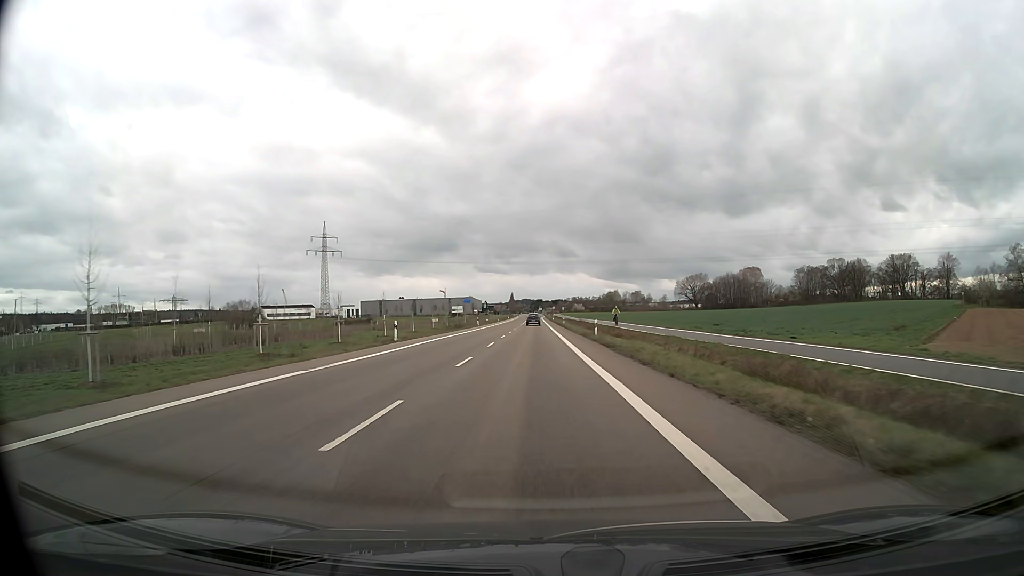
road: secondary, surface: asphalt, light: Day
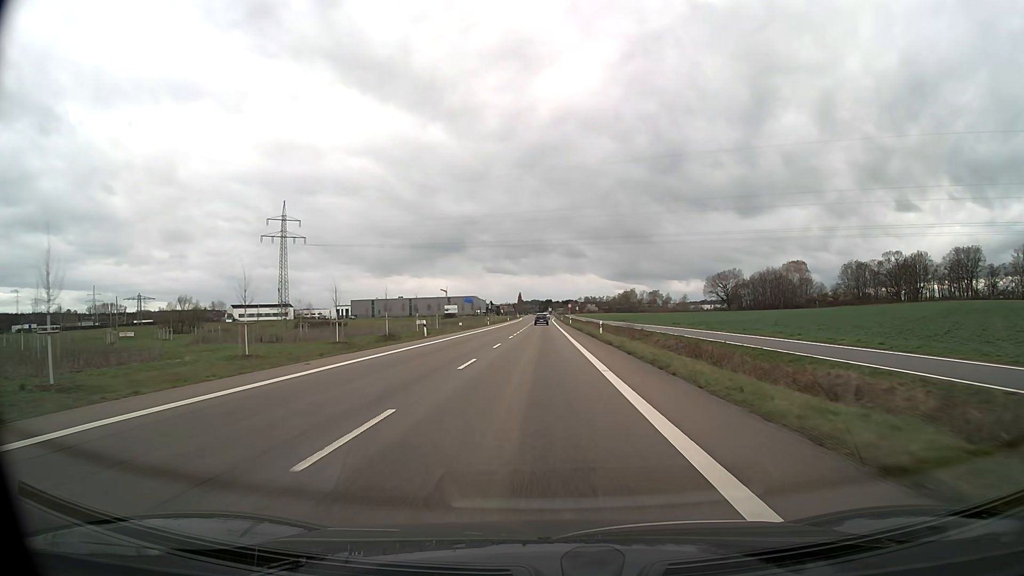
(-0.4, +46.6) m; -1°
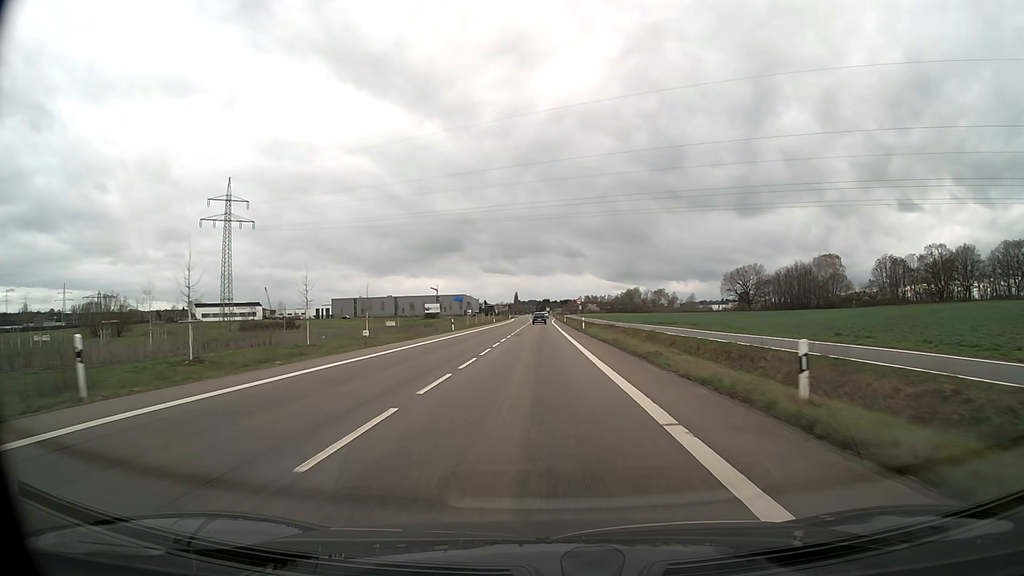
(0.0, +34.9) m; 0°
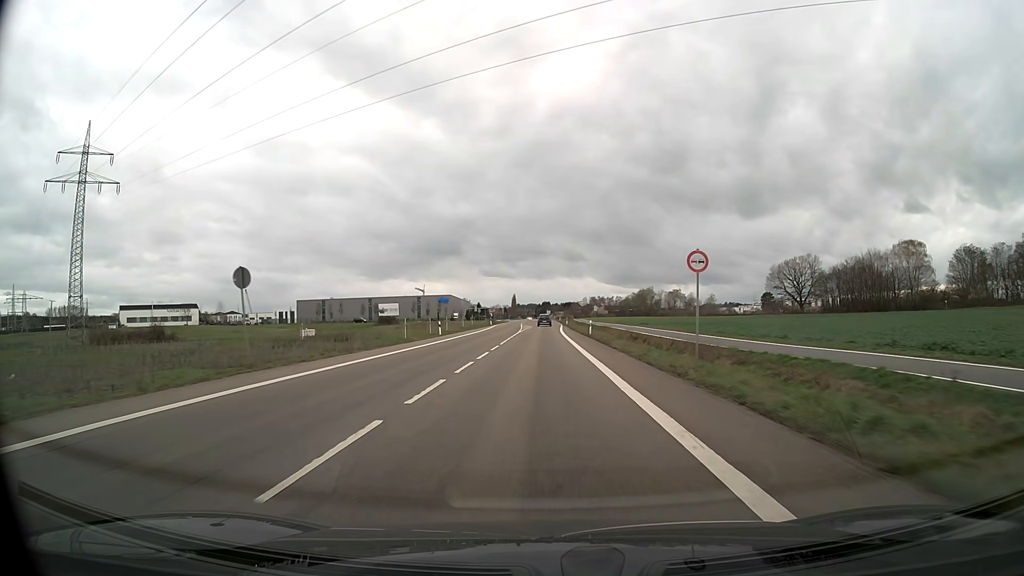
(0.0, +58.0) m; 0°
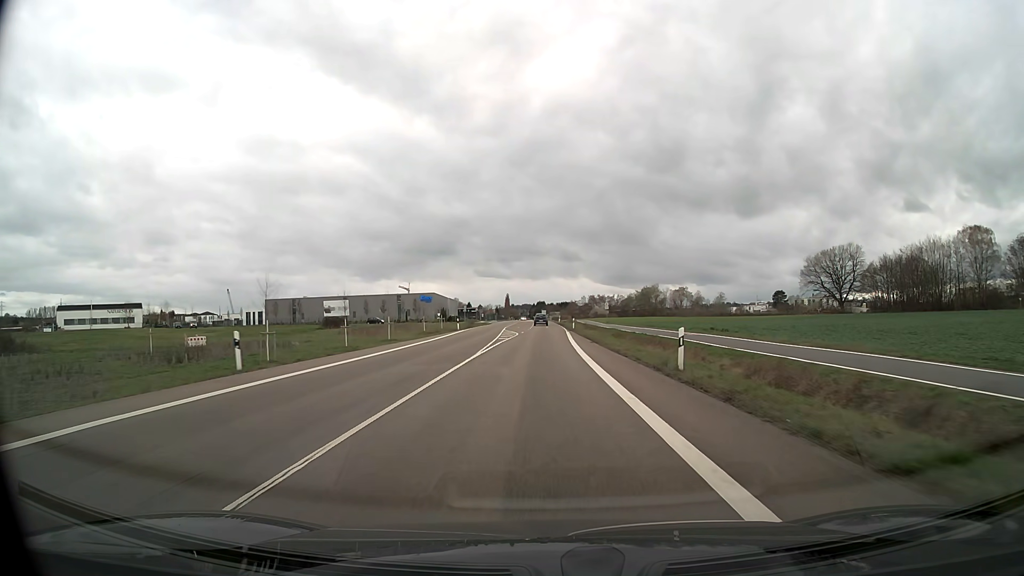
(+0.1, +34.8) m; 0°
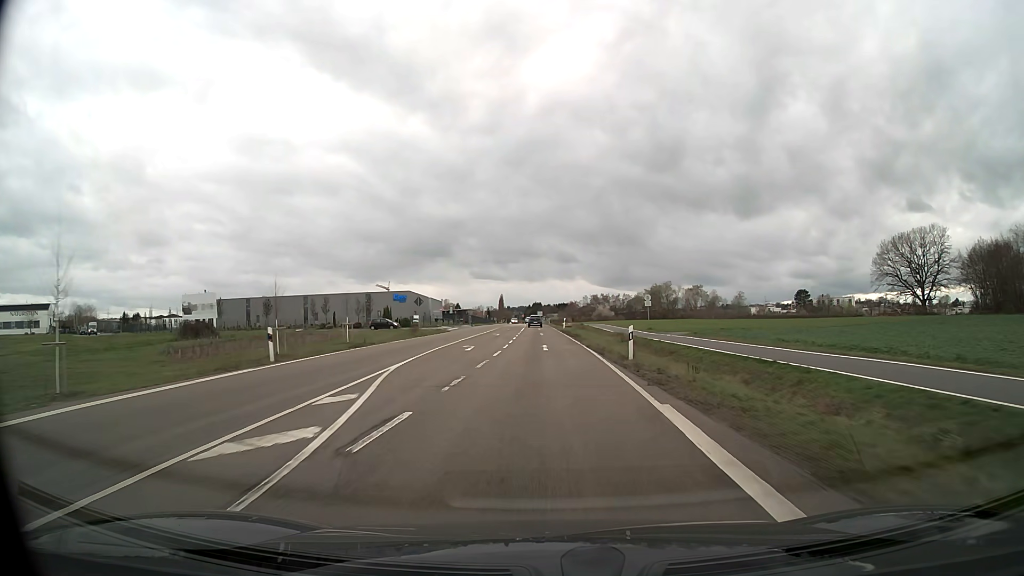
(+0.2, +46.4) m; 0°
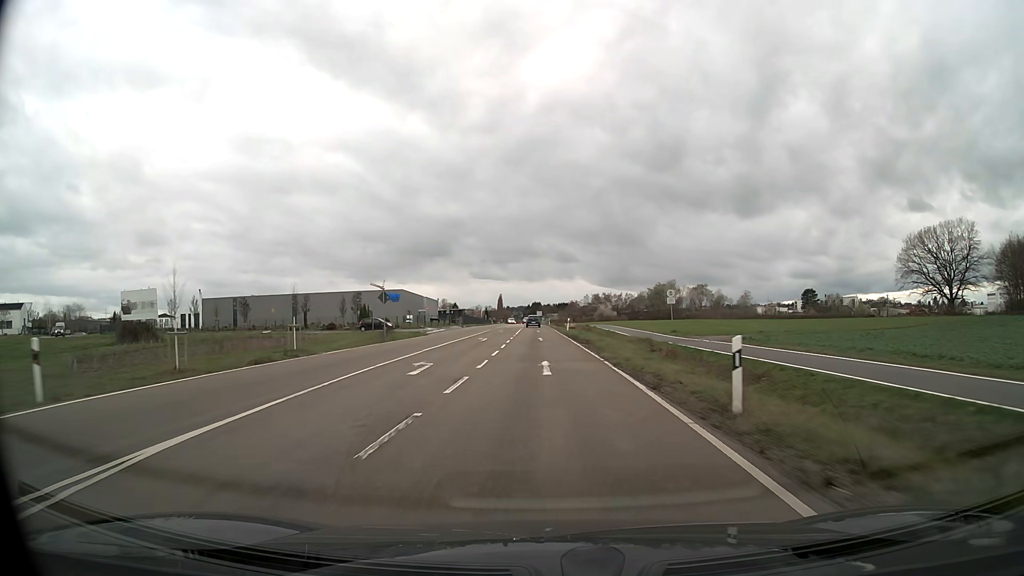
(0.0, +11.6) m; 0°
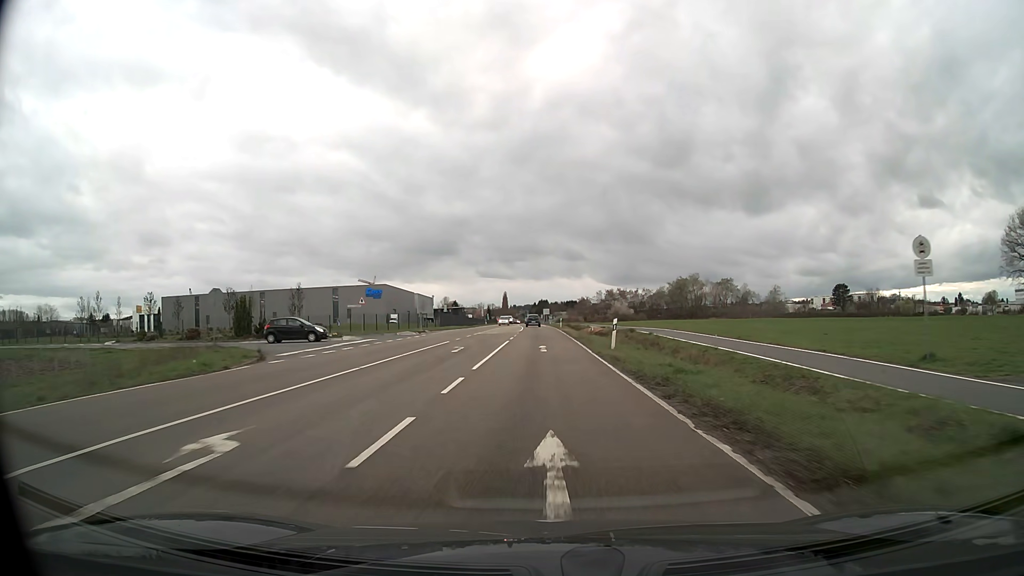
(-0.2, +34.8) m; -1°
(0, +10) (0, +20) (0, +30) (0, +40) (0, +50) (-1, +60) (-1, +70) (-1, +80) (-1, +90) (-2, +100) m
